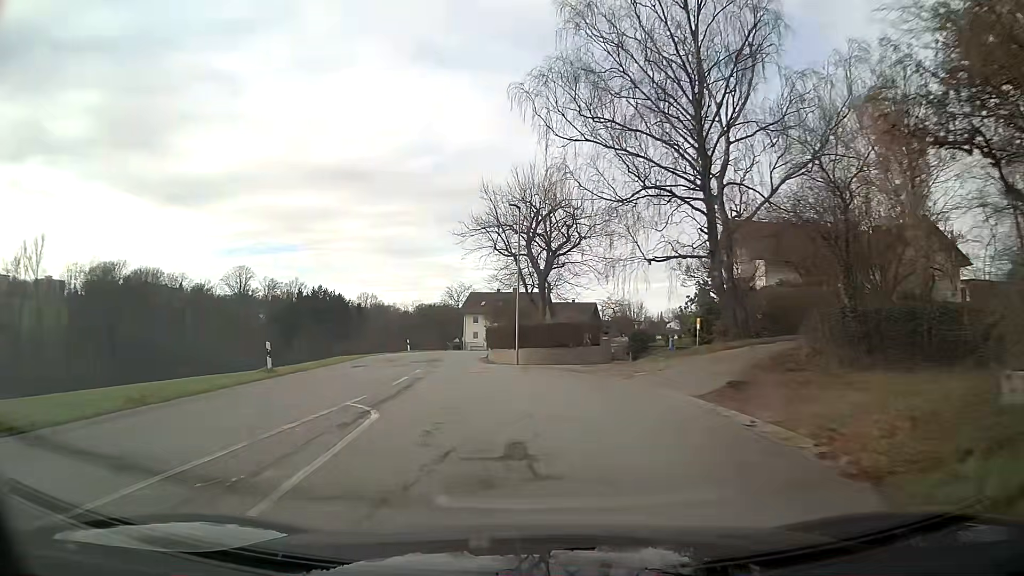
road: unclassified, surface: asphalt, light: Day
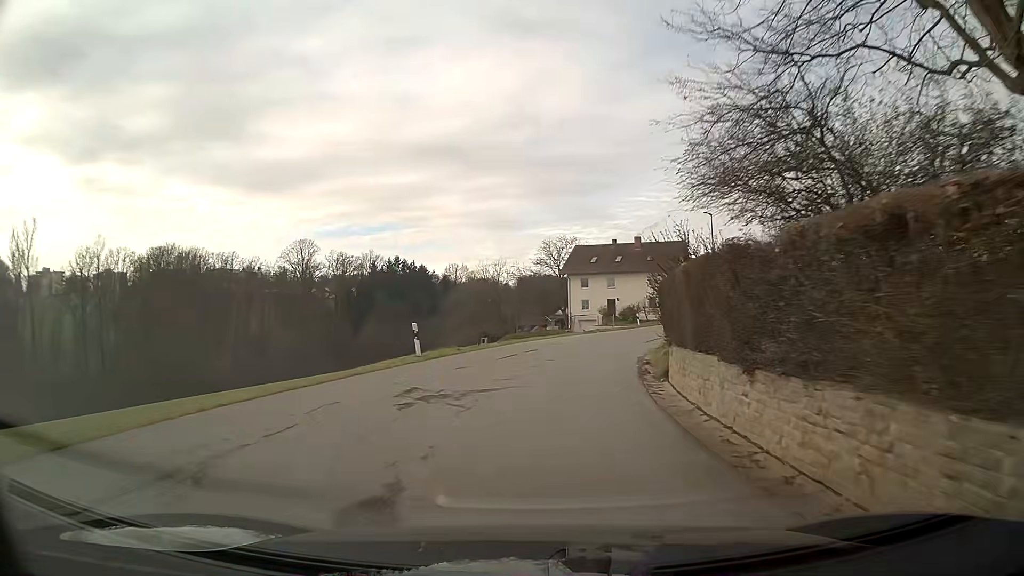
(-3.0, +35.3) m; -6°
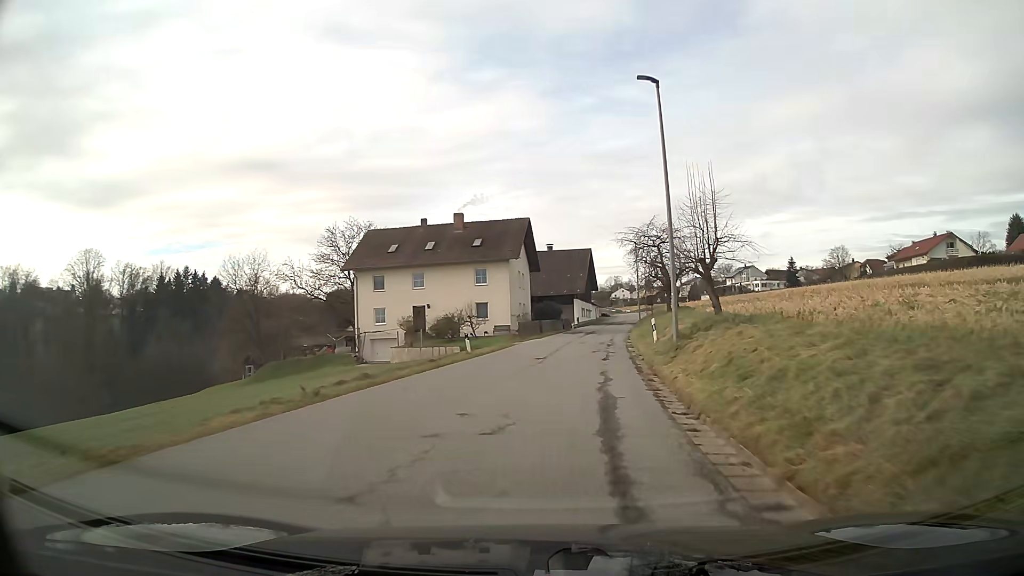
(+3.6, +28.5) m; +15°
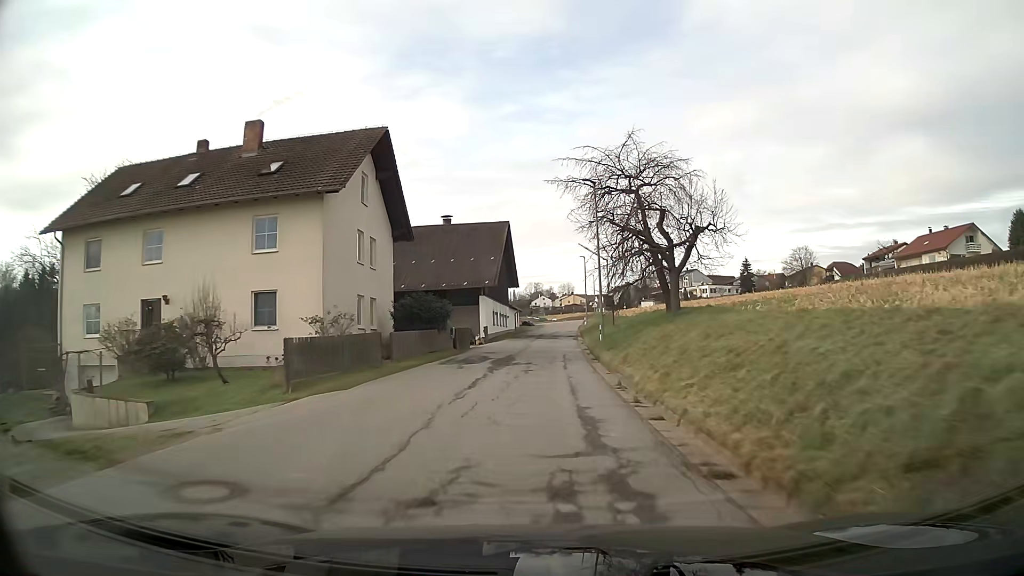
(+2.2, +30.2) m; +6°
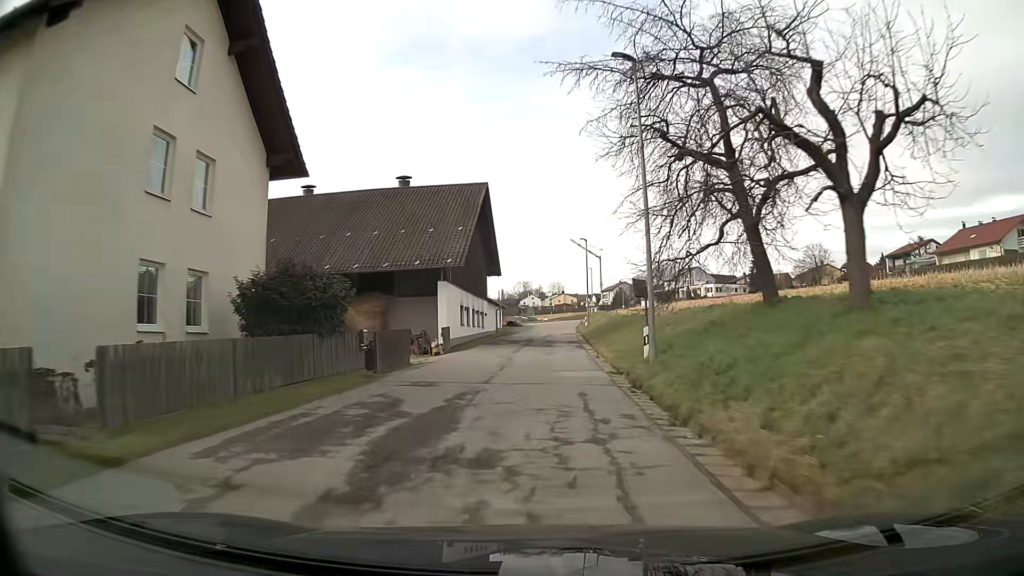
(+0.1, +15.8) m; +1°
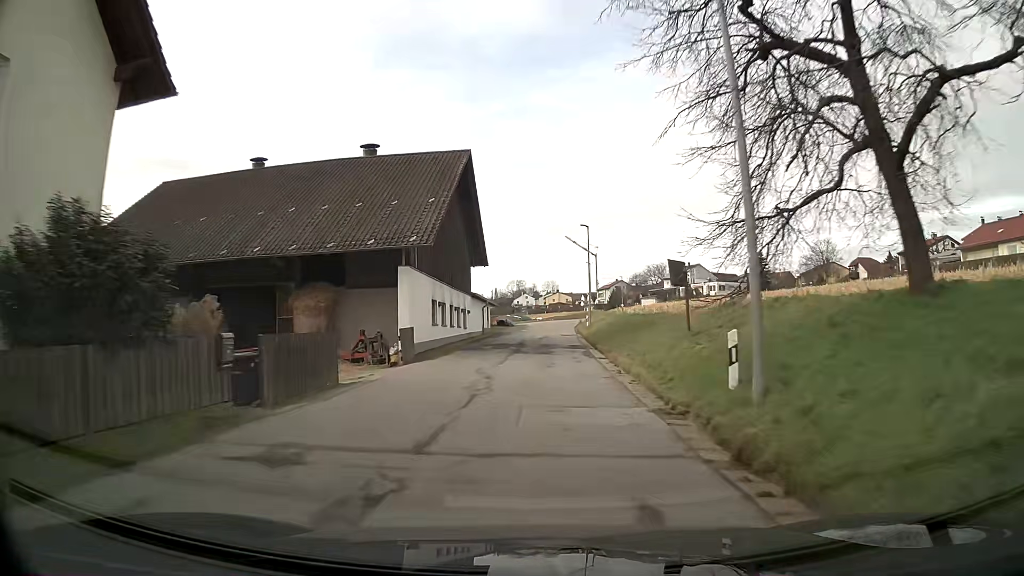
(0.0, +8.0) m; +1°
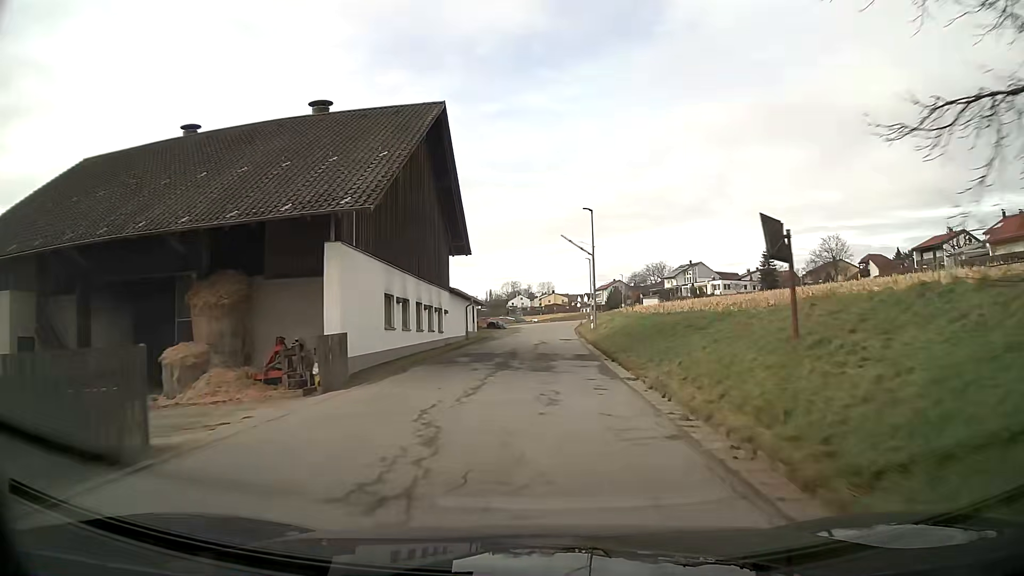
(0.0, +7.9) m; 0°
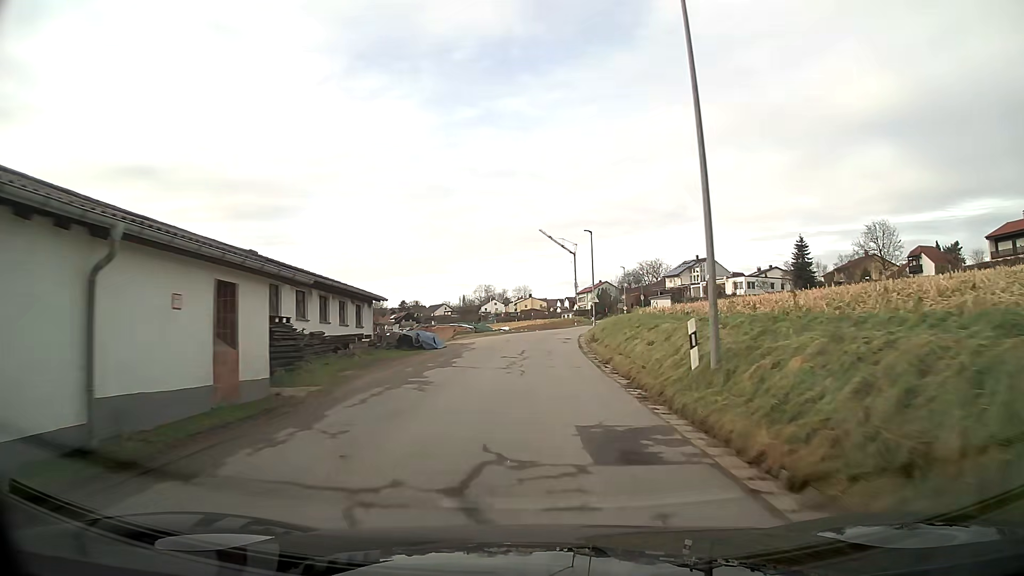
(+0.6, +31.4) m; +2°
